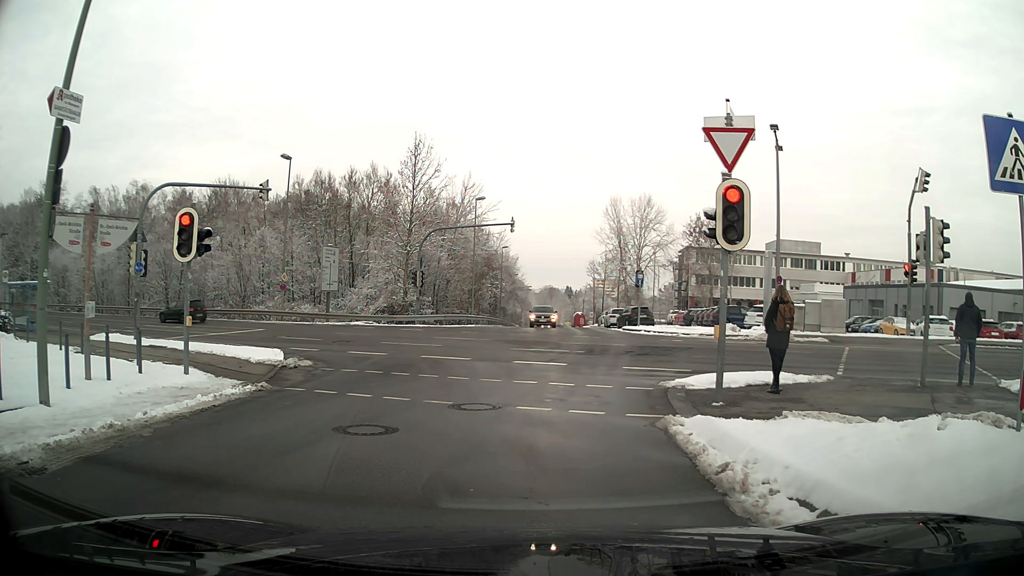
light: Day
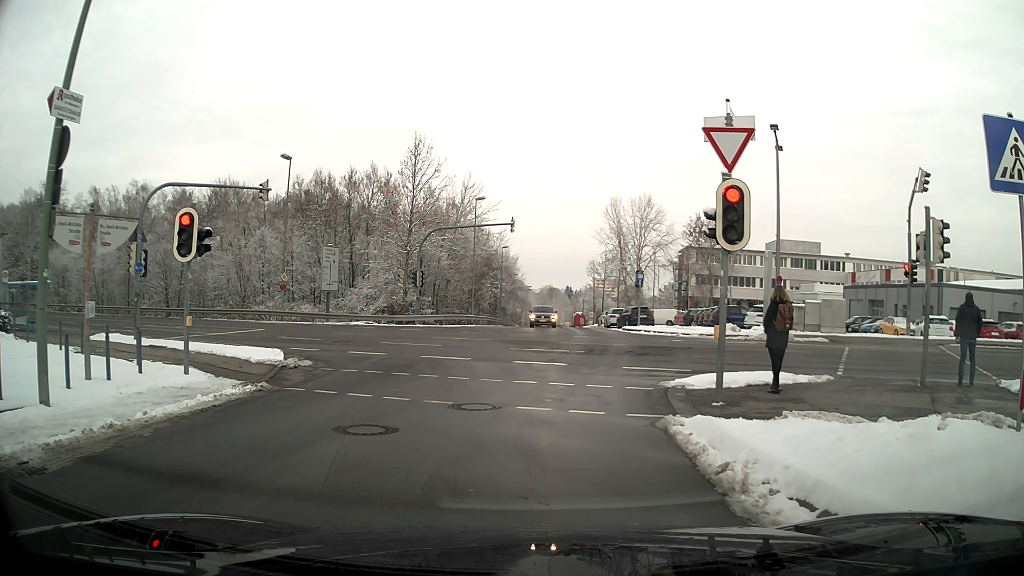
(0.0, 0.0) m; 0°
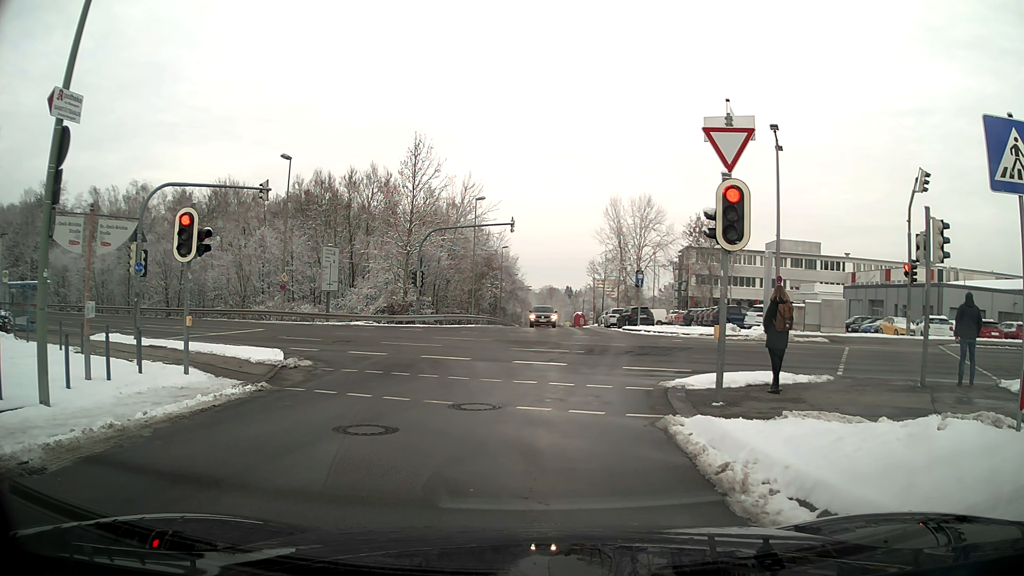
(0.0, 0.0) m; 0°
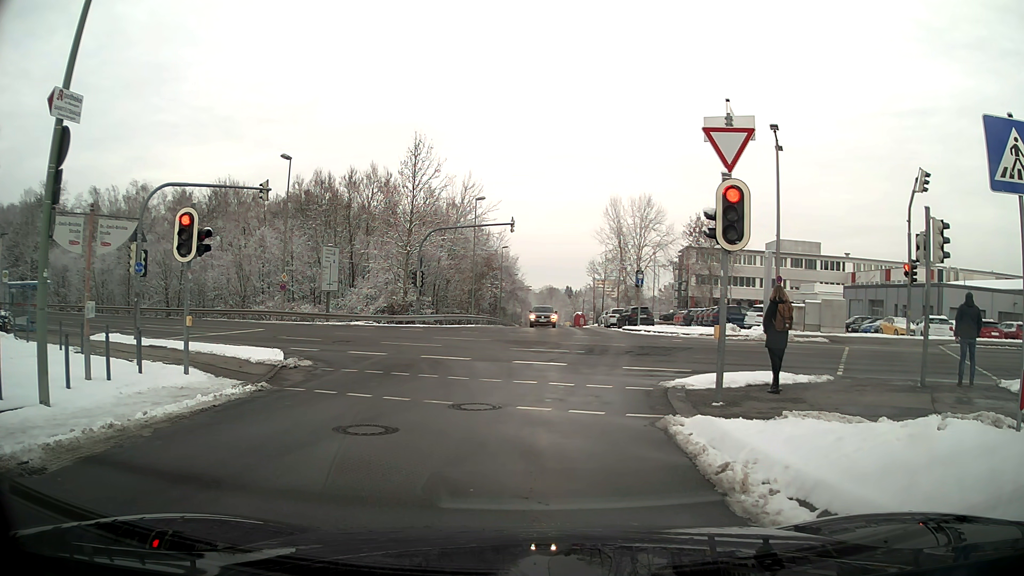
(0.0, 0.0) m; 0°
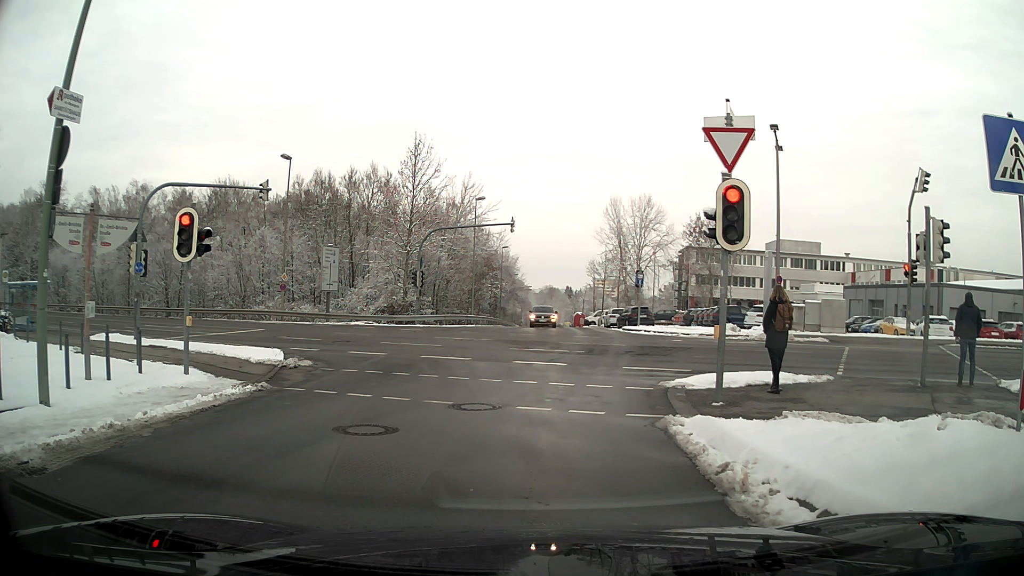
(0.0, 0.0) m; 0°
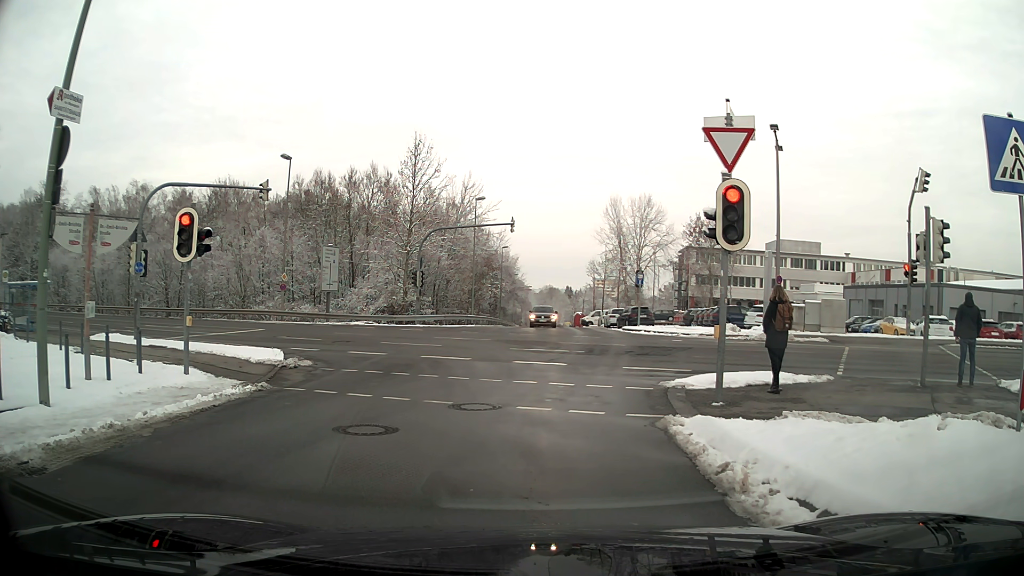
(0.0, 0.0) m; 0°
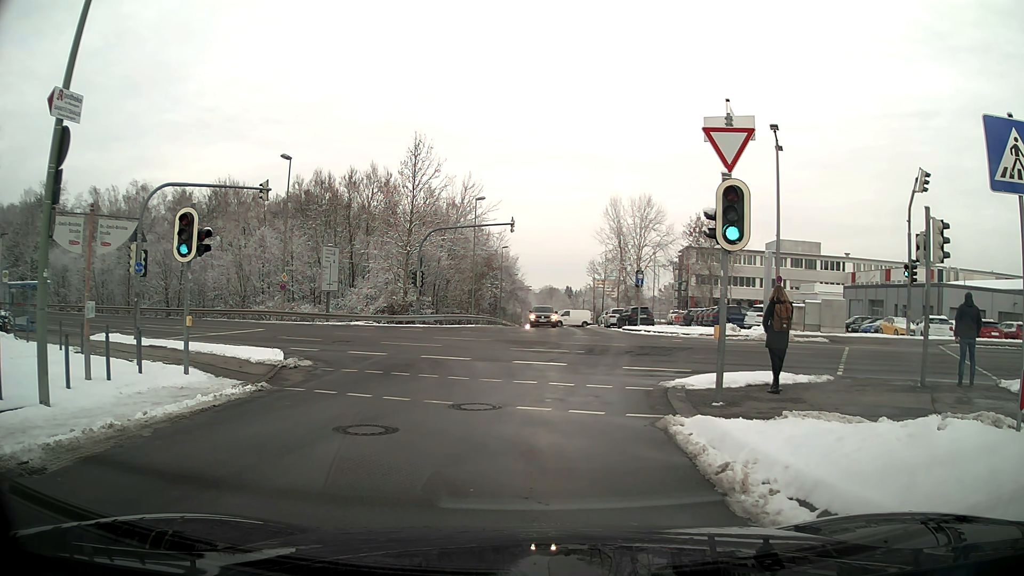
(0.0, 0.0) m; 0°
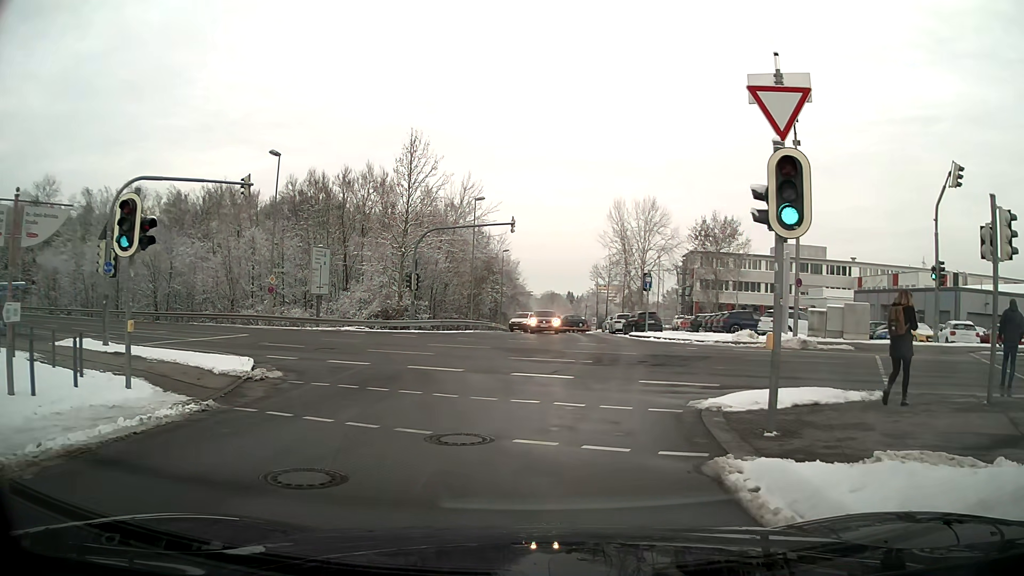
(0.0, +2.4) m; 0°
